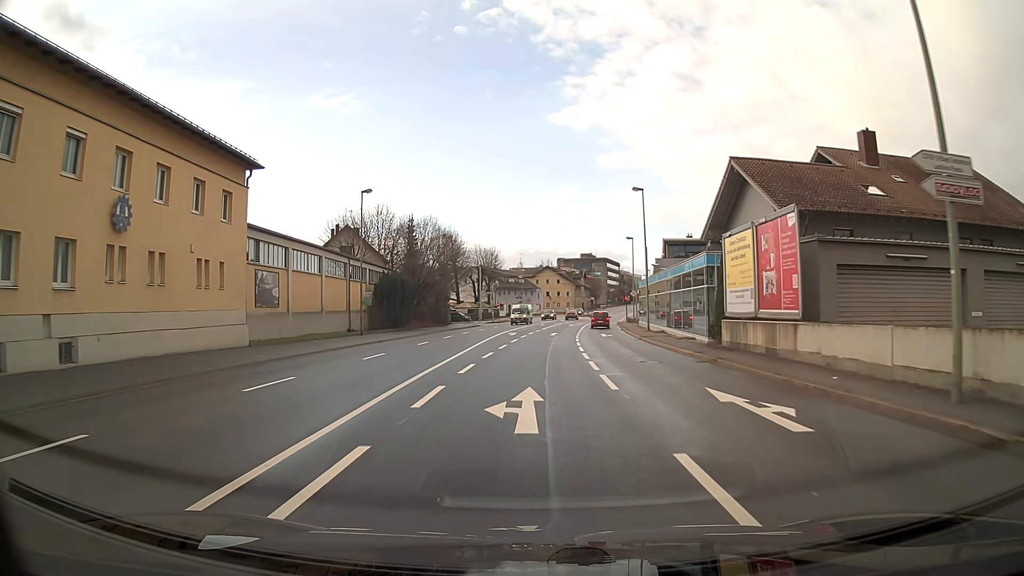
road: primary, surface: asphalt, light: Day
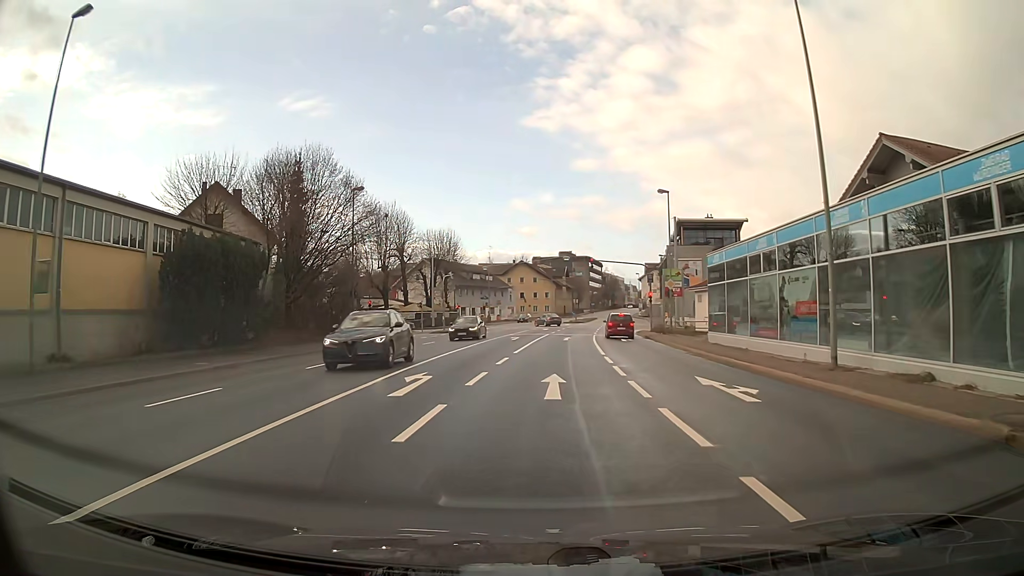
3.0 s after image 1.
(+0.4, +32.5) m; +2°
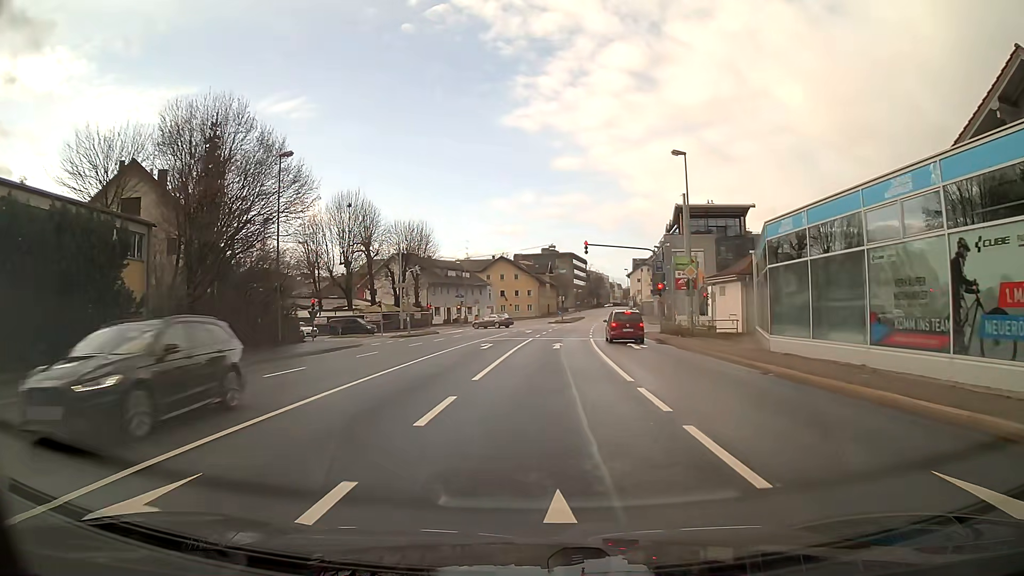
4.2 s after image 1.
(+0.2, +10.8) m; +2°
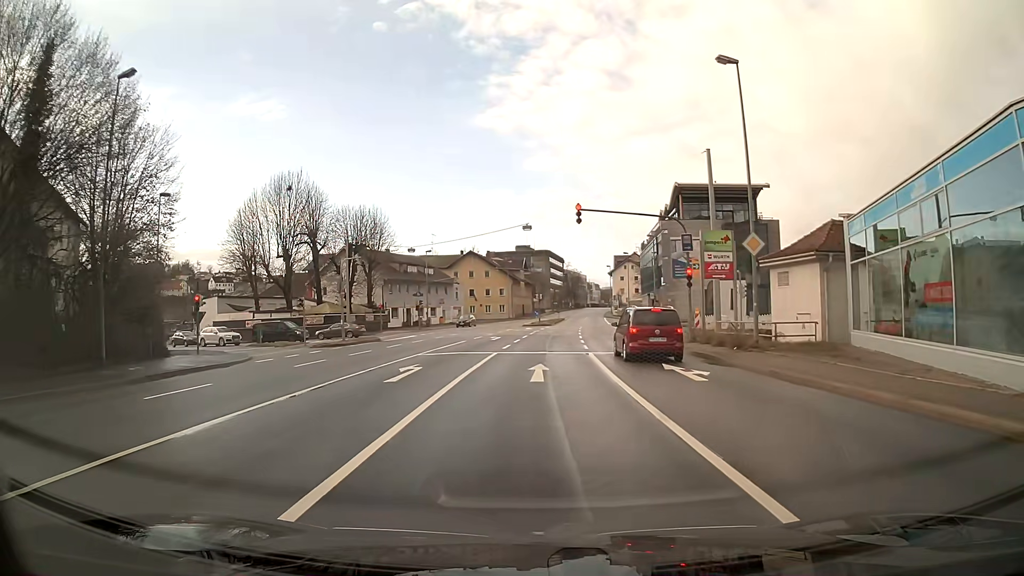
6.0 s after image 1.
(+0.2, +14.0) m; +2°
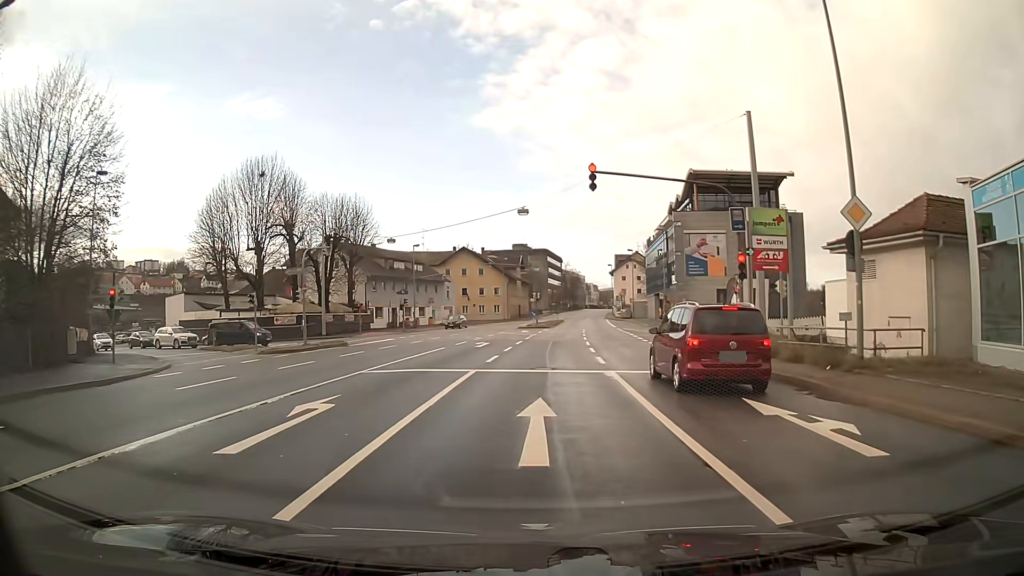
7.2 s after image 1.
(0.0, +7.6) m; 0°
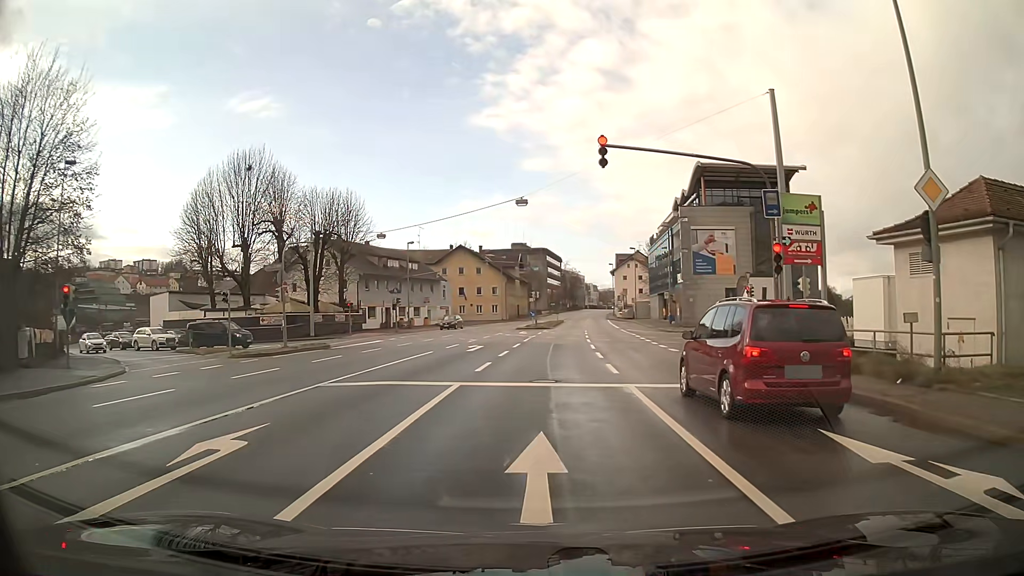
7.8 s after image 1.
(0.0, +3.2) m; 0°
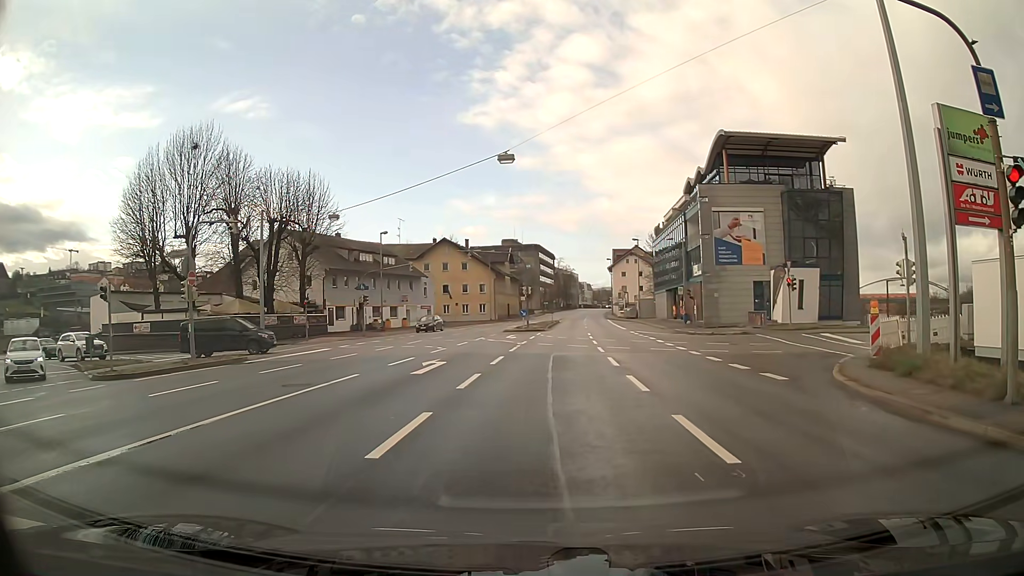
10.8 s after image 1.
(+0.1, +9.8) m; +3°
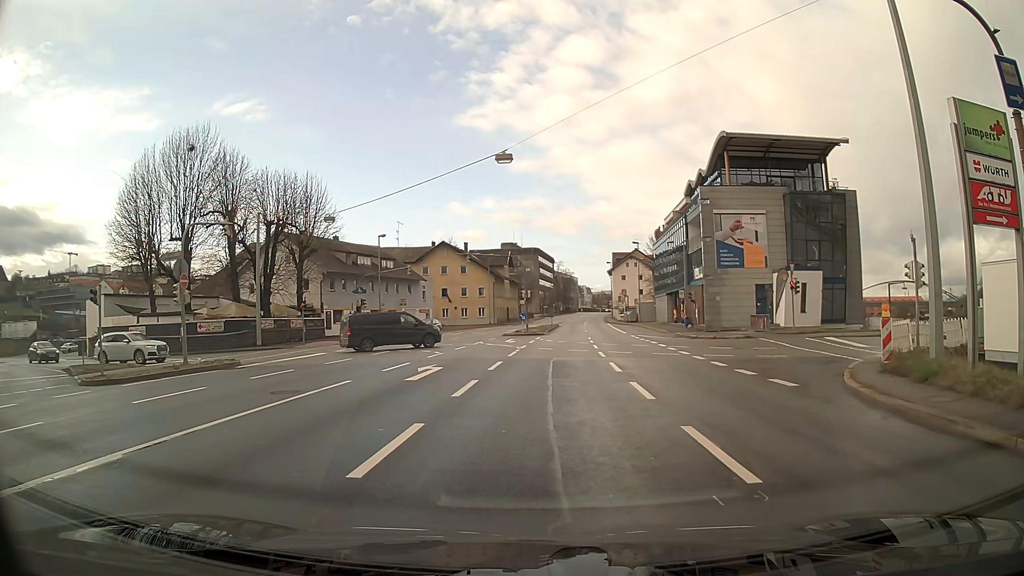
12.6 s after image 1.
(0.0, +0.6) m; 0°
(0, +10) (0, +20) (0, +30) (0, +40) (0, +50) (0, +60) (0, +70) (+1, +80) (+1, +90) (+1, +100) m
